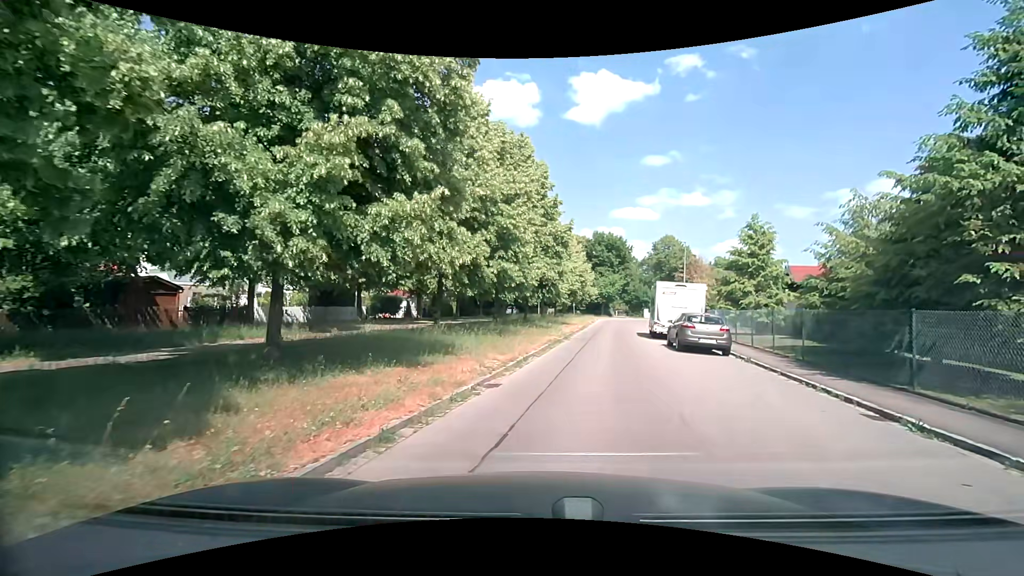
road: residential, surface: asphalt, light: Day
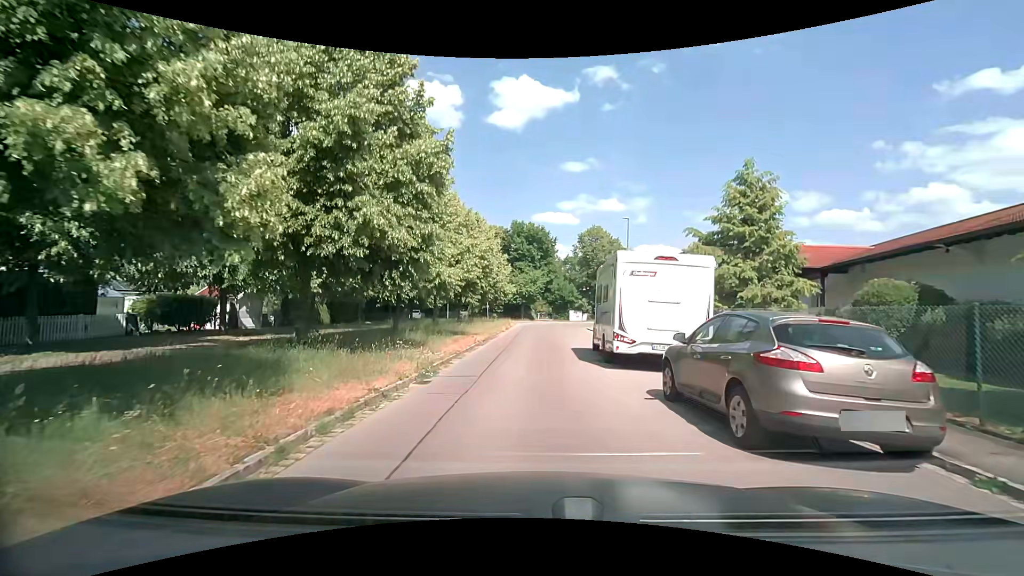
(+1.7, +13.7) m; +7°
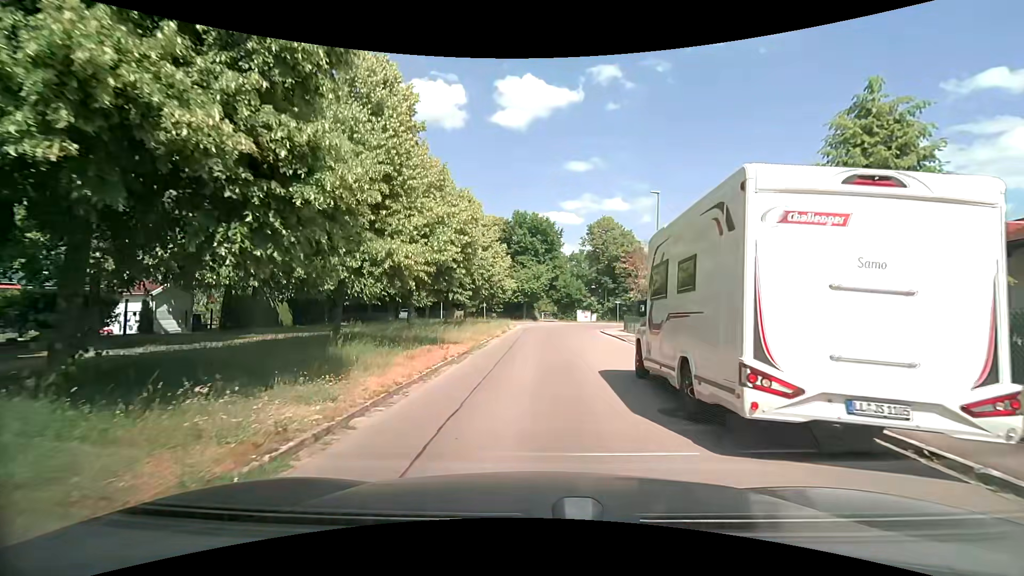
(+0.1, +7.3) m; 0°
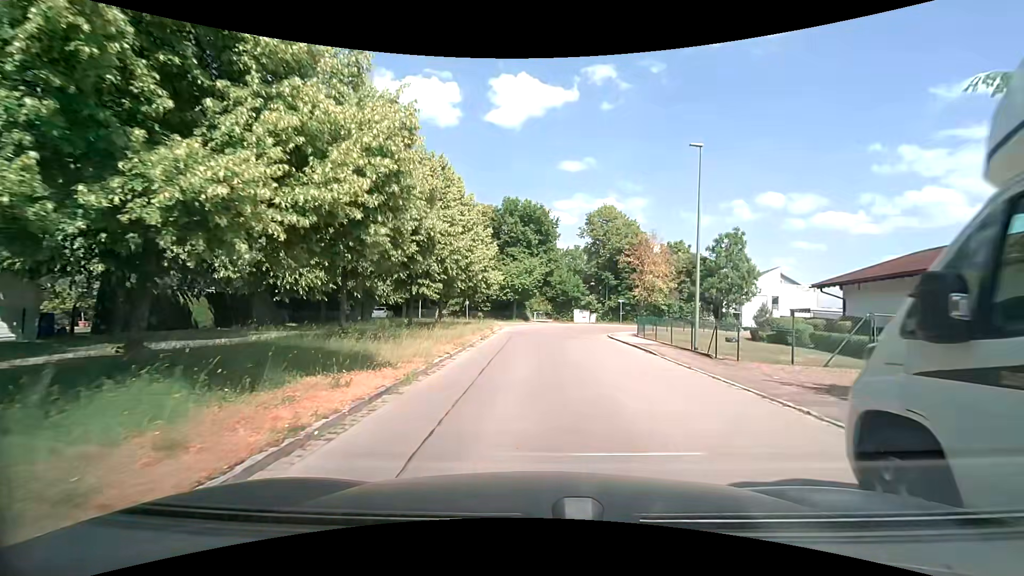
(+0.1, +7.7) m; 0°
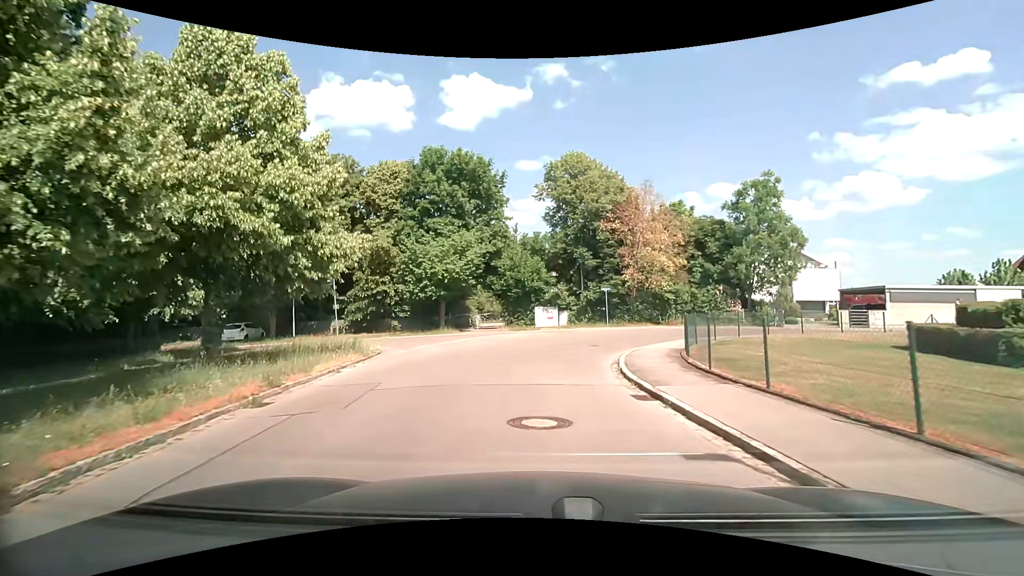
(+2.2, +19.5) m; +6°
